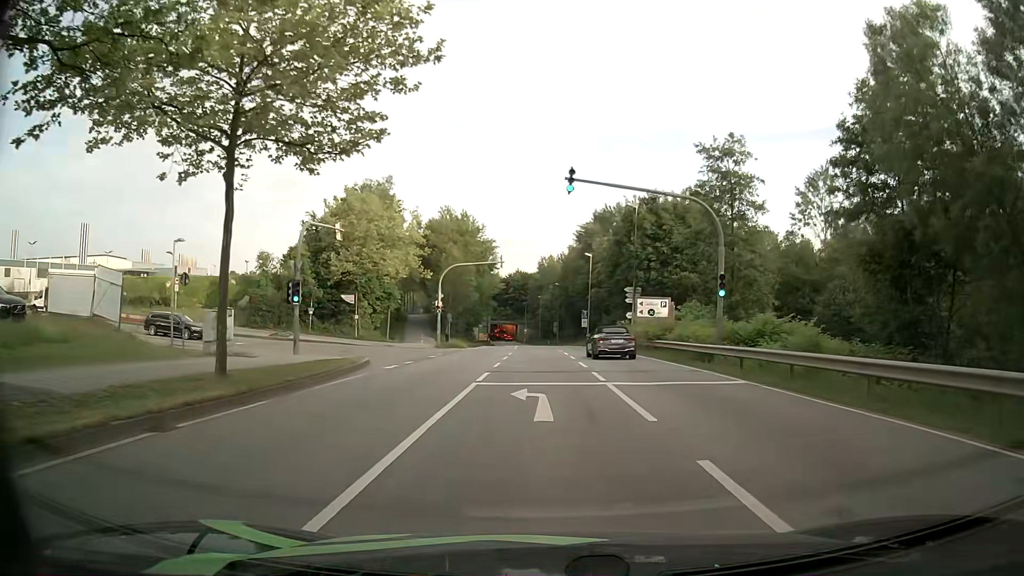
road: secondary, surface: asphalt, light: Day
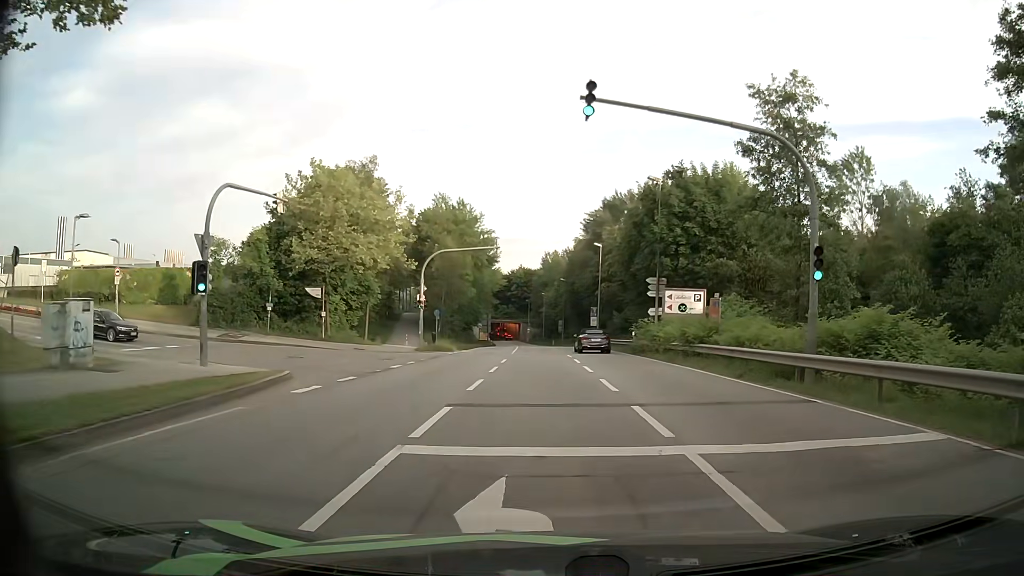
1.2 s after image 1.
(-0.1, +8.4) m; 0°
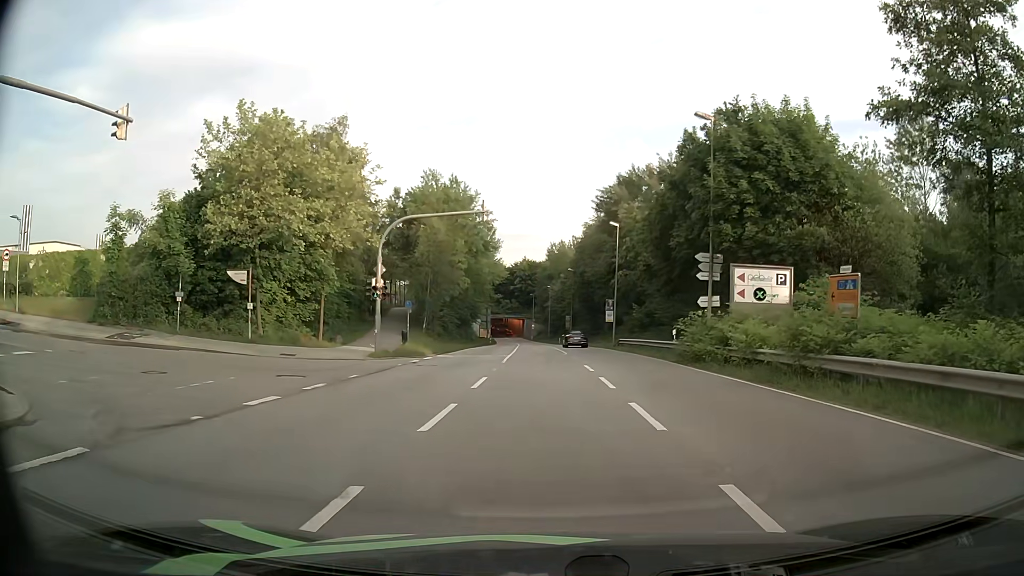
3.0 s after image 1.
(-0.2, +11.5) m; 0°
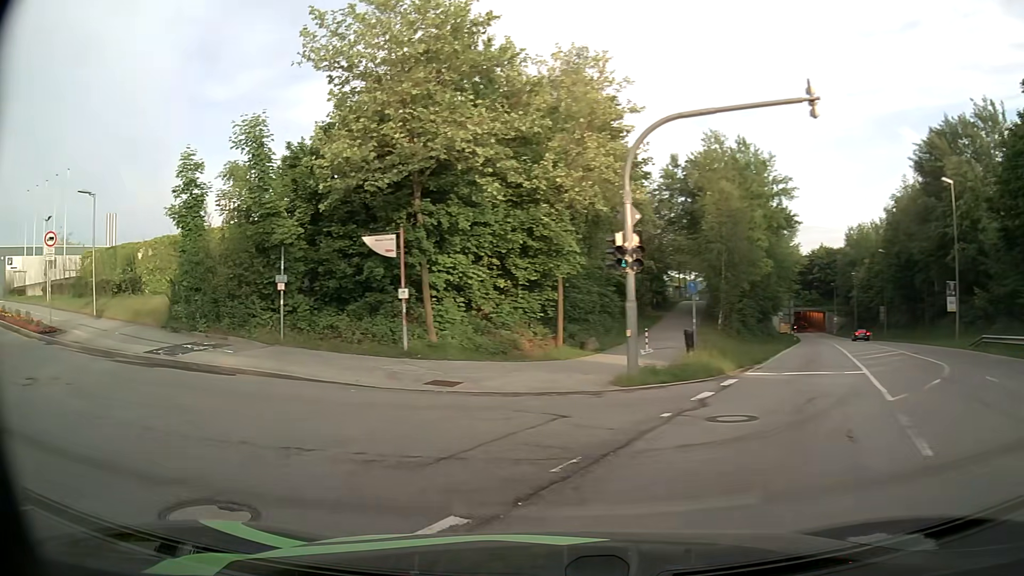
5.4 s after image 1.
(-1.9, +13.9) m; -24°
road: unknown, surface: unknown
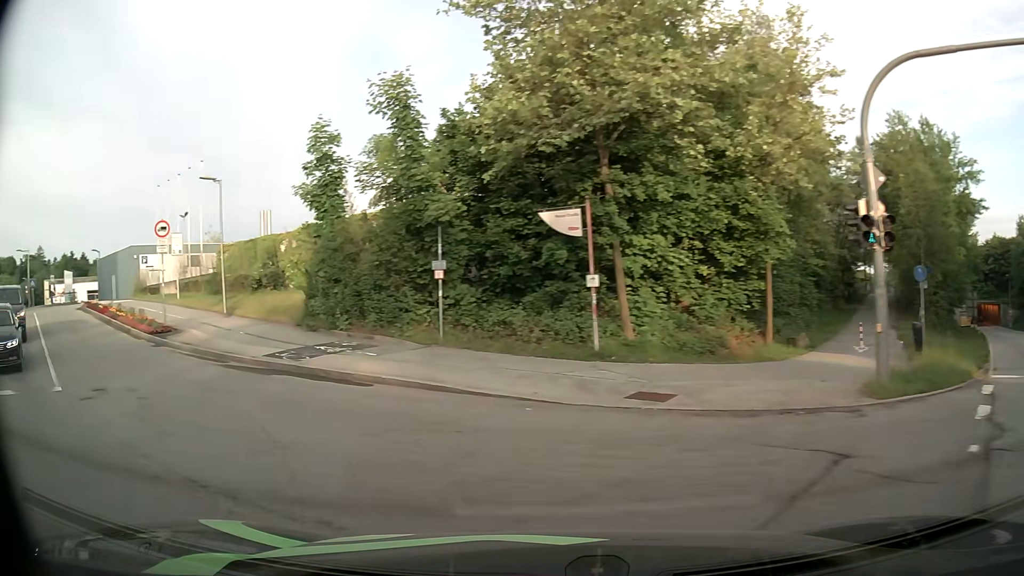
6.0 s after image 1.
(-0.5, +3.4) m; -15°
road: residential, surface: asphalt
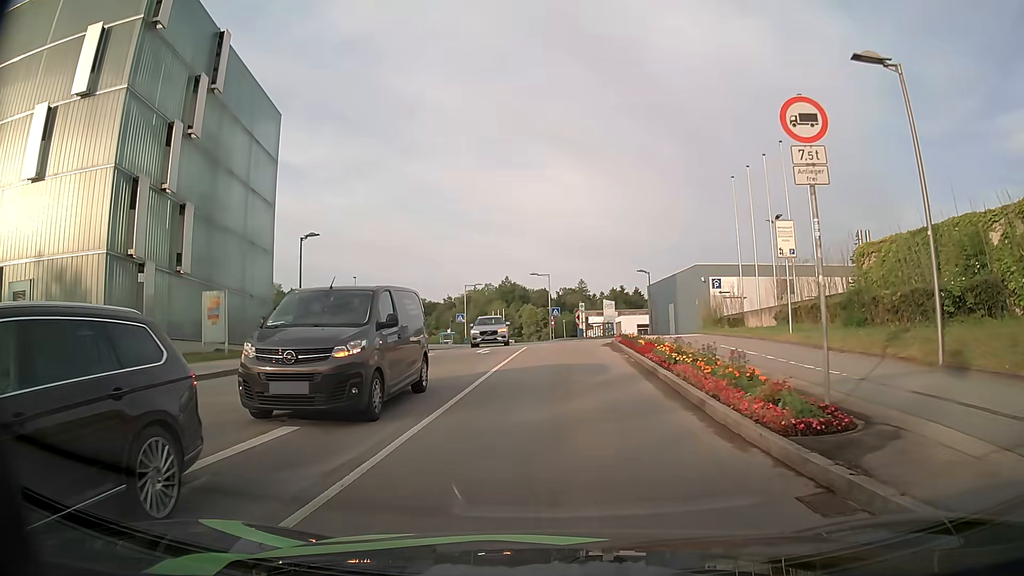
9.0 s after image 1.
(-8.2, +12.6) m; -50°
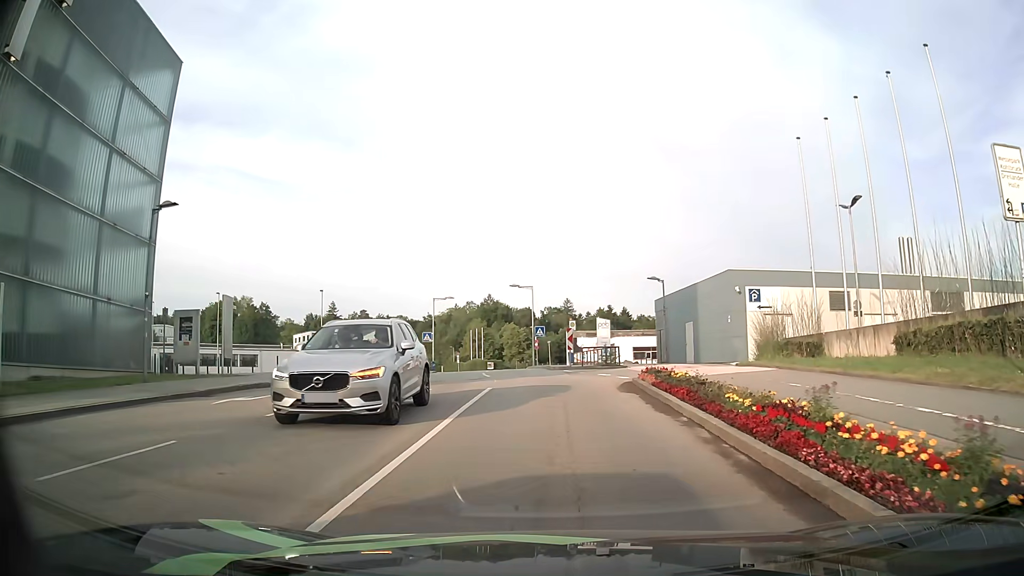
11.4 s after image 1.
(0.0, +11.8) m; +1°
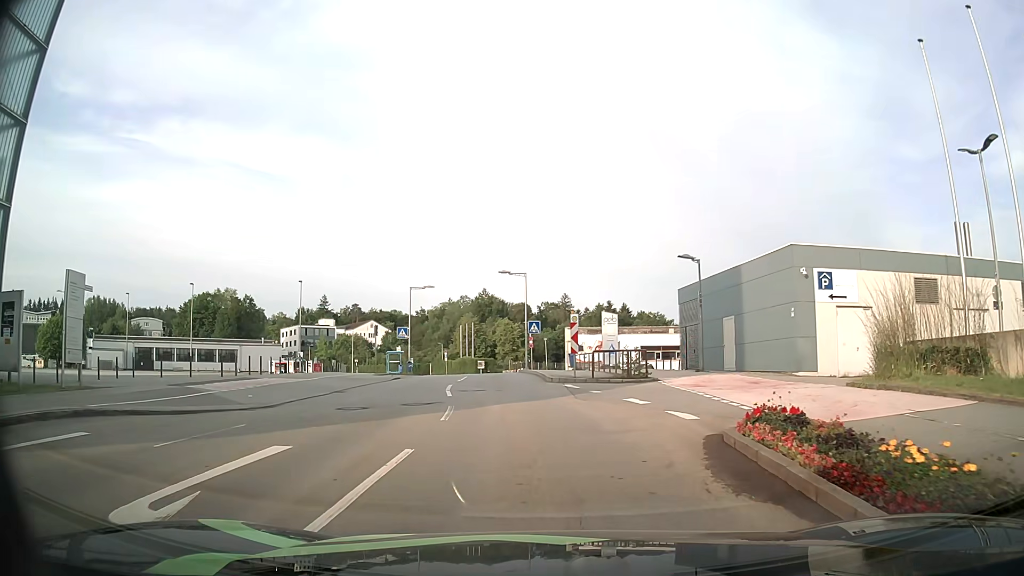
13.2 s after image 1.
(0.0, +9.7) m; 0°
(0, +10) (-1, +20) (-2, +30) (-3, +40) (-4, +50) (-6, +60) (-8, +69) (-11, +79) (-14, +89) (-17, +98) m
